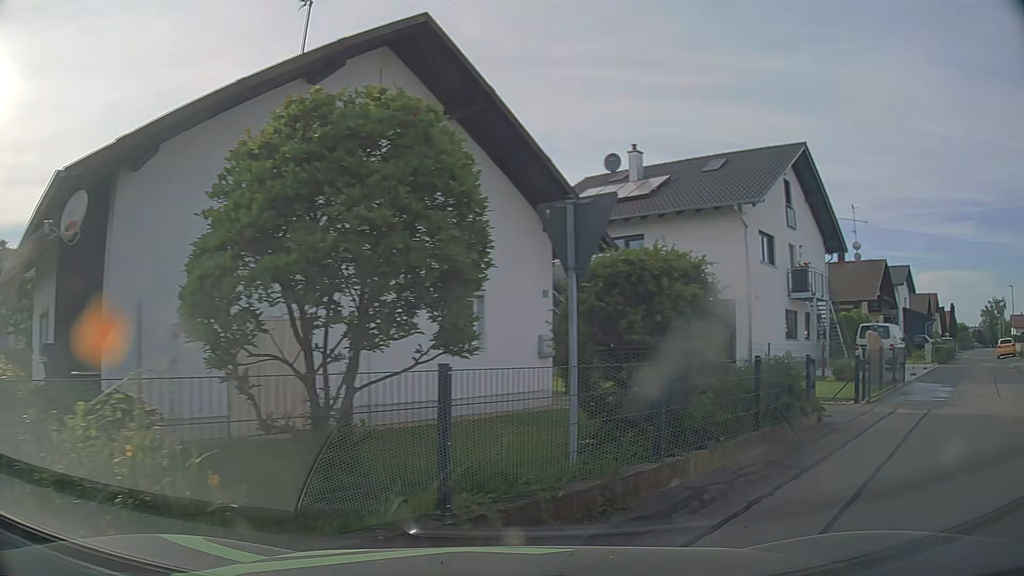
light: Day
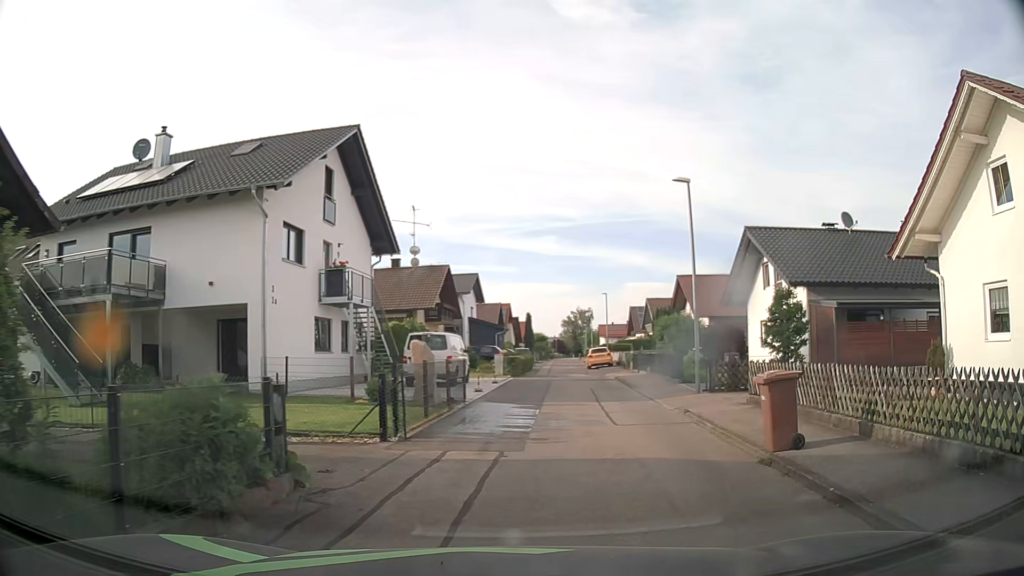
(+1.7, +4.2) m; +40°
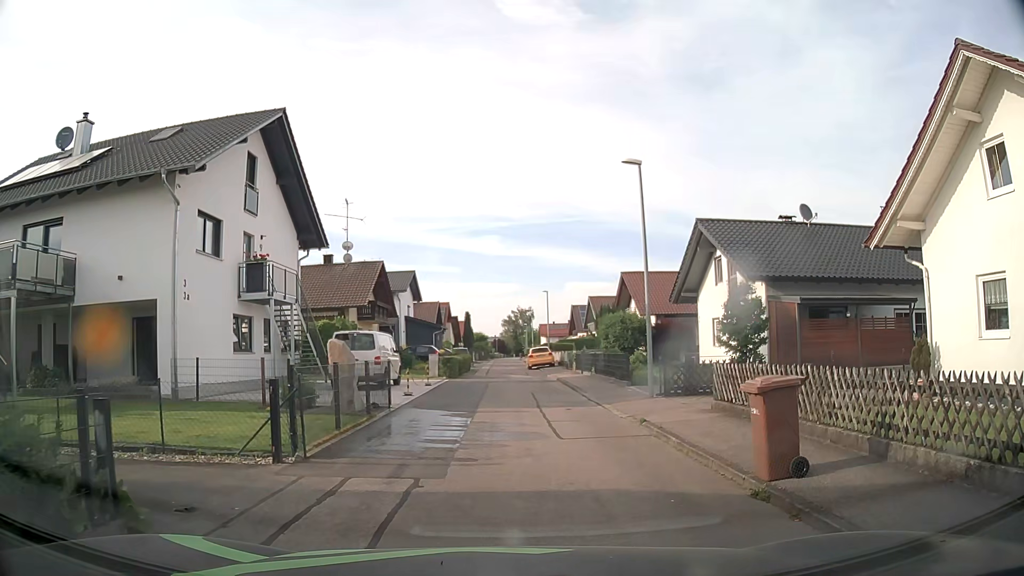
(+0.1, +2.0) m; +4°
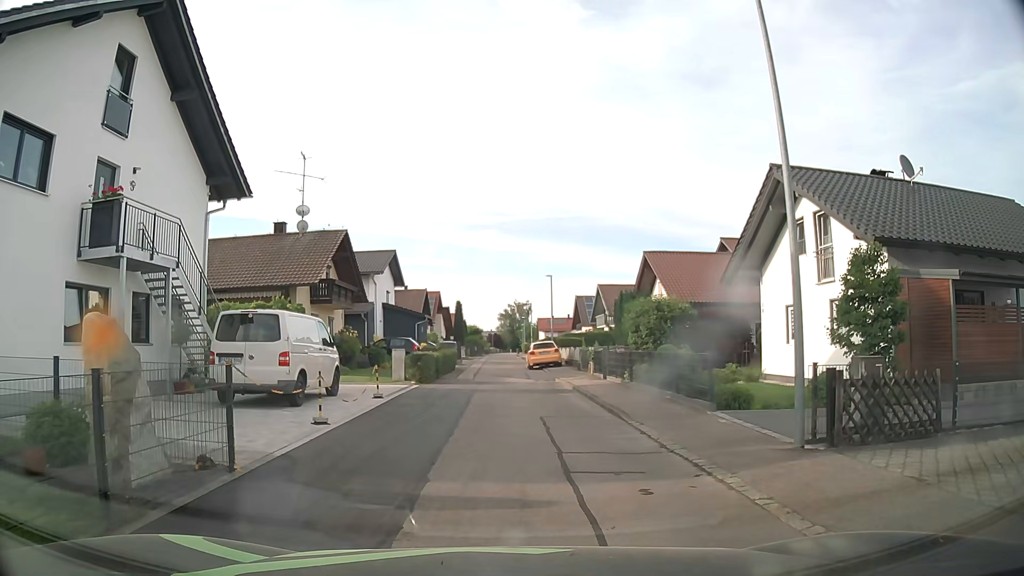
(0.0, +9.1) m; +1°
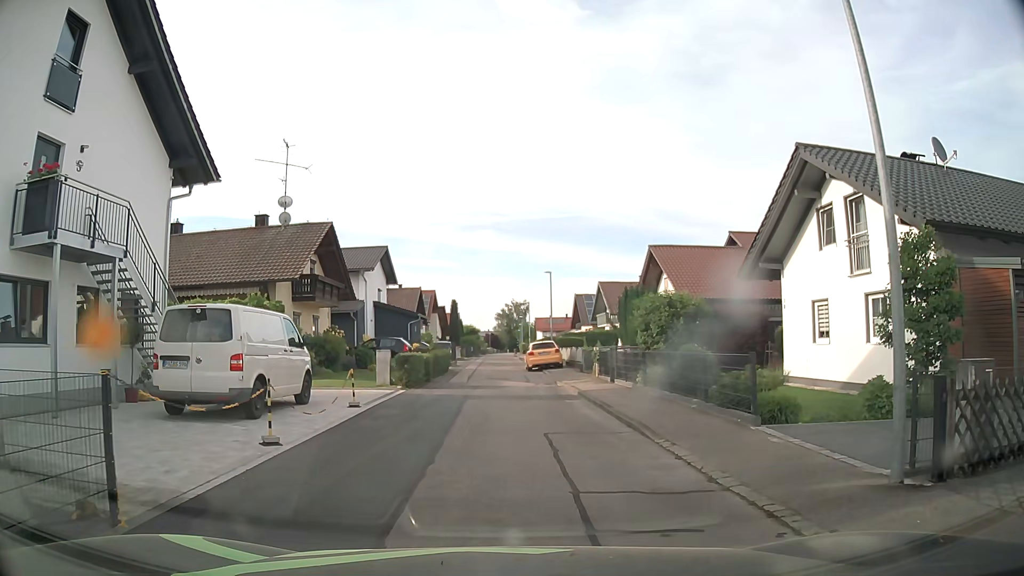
(0.0, +2.3) m; 0°
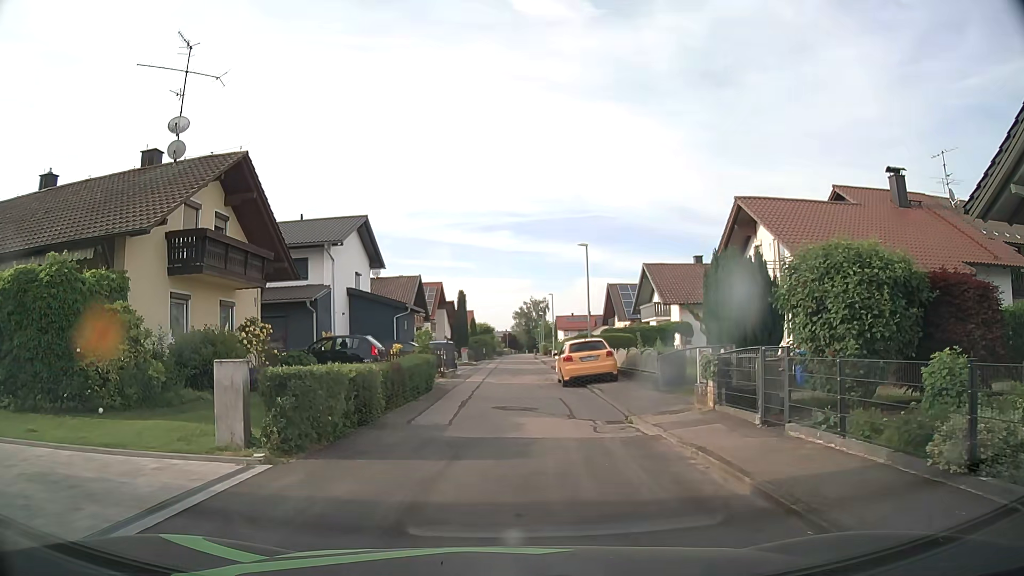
(-0.1, +12.4) m; -1°
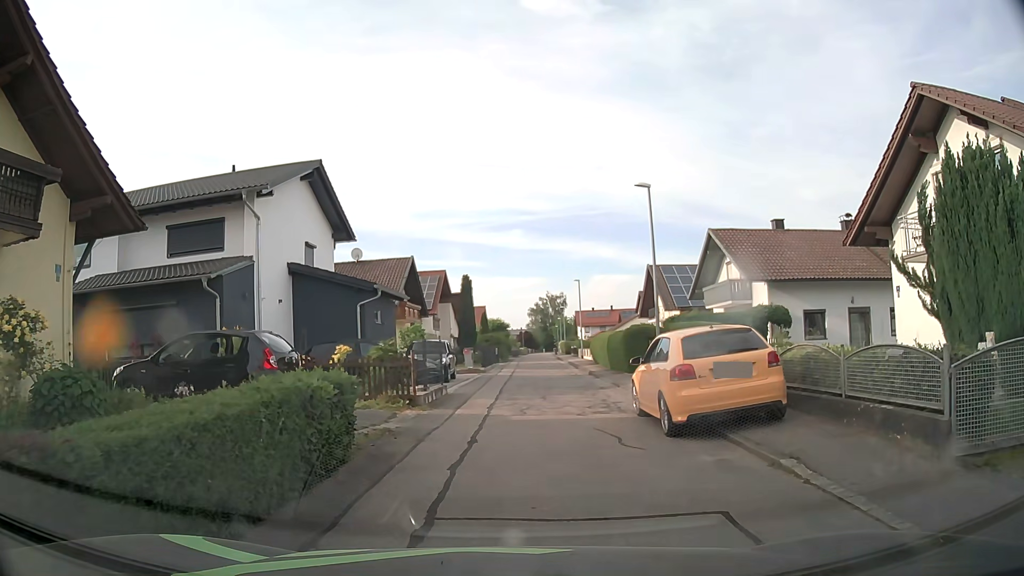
(-0.3, +11.8) m; -2°
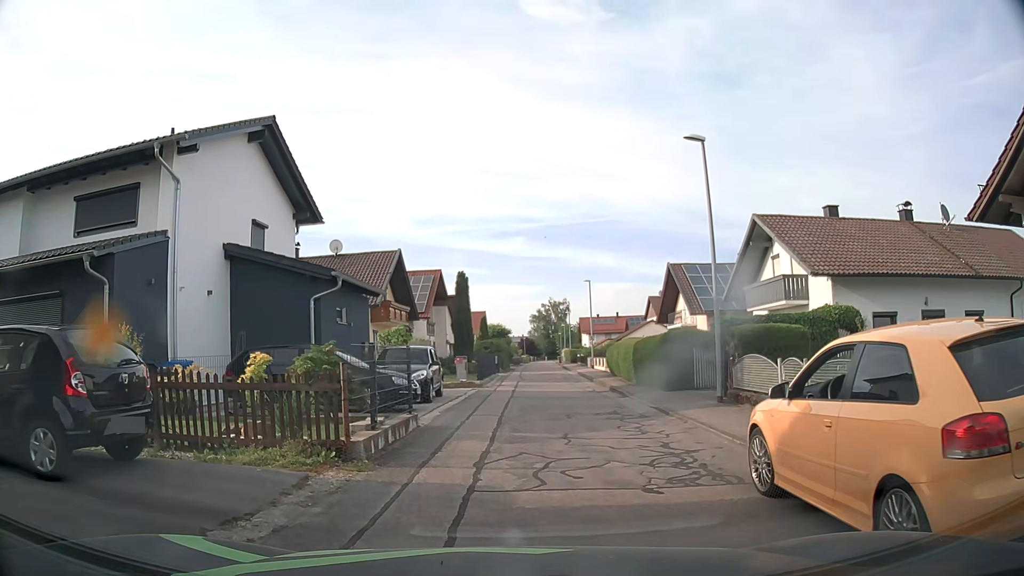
(0.0, +5.8) m; 0°
